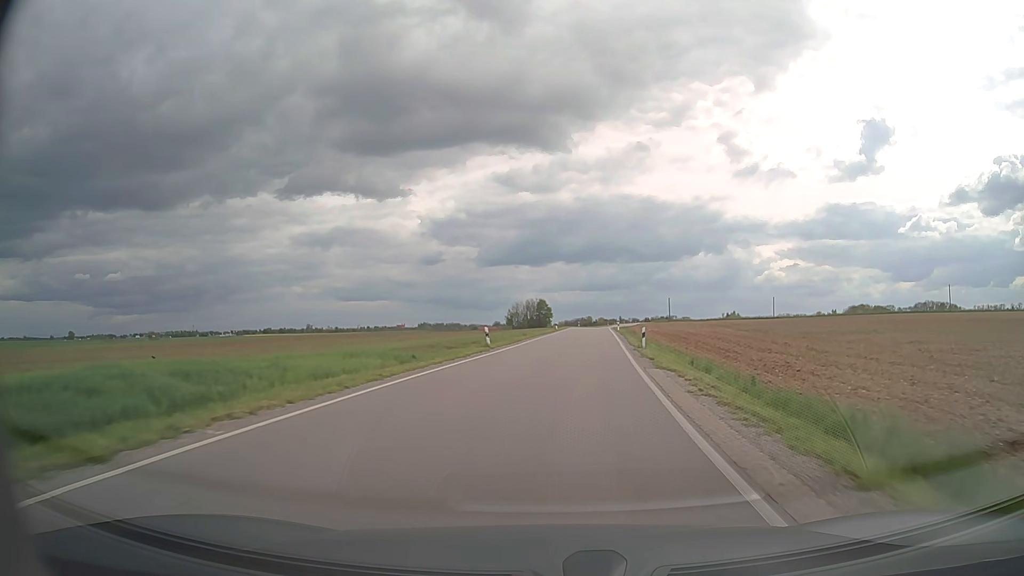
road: secondary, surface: asphalt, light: Day
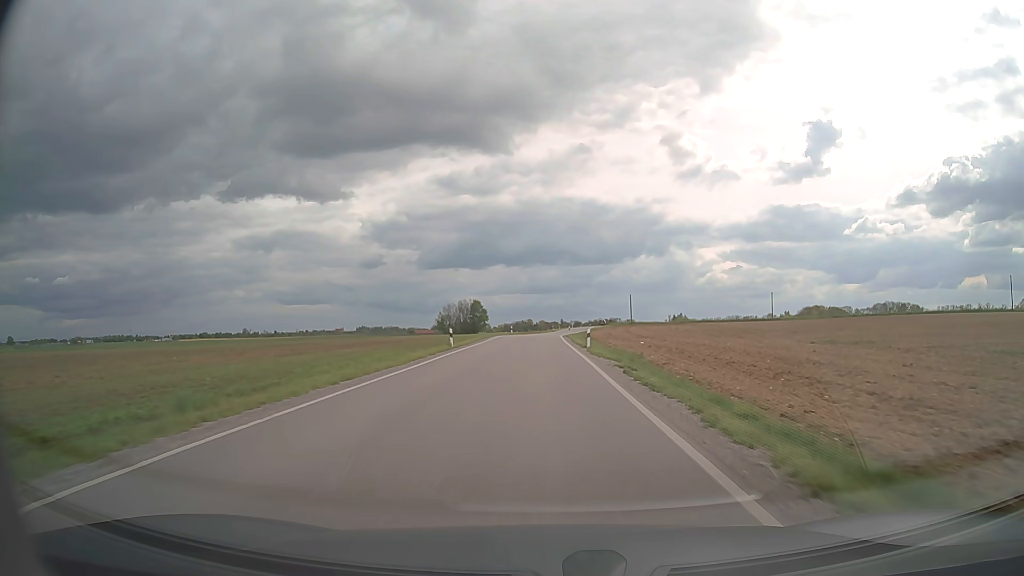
(+2.9, +40.8) m; +5°
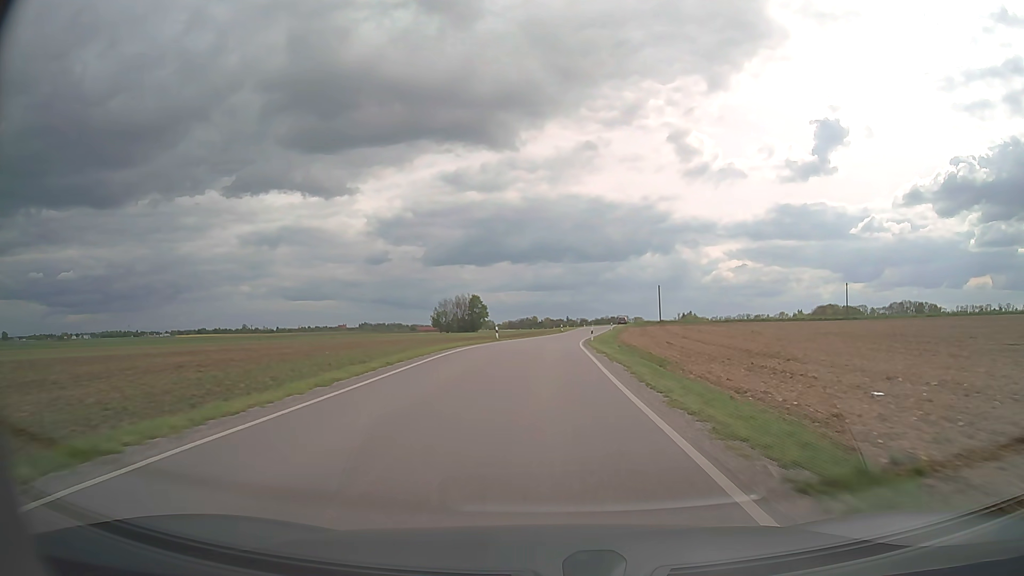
(-0.2, +31.2) m; -1°
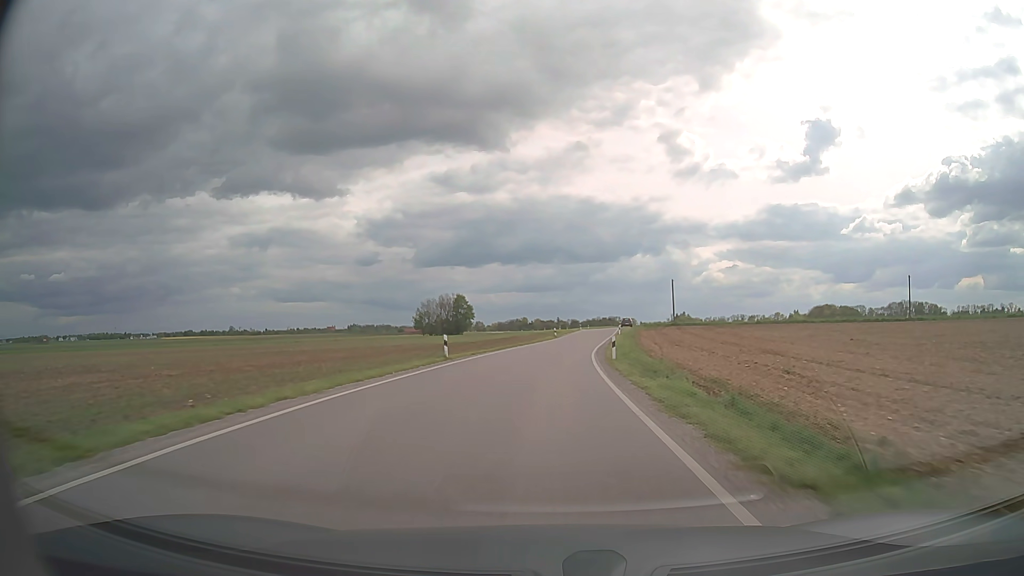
(+0.1, +20.9) m; +1°
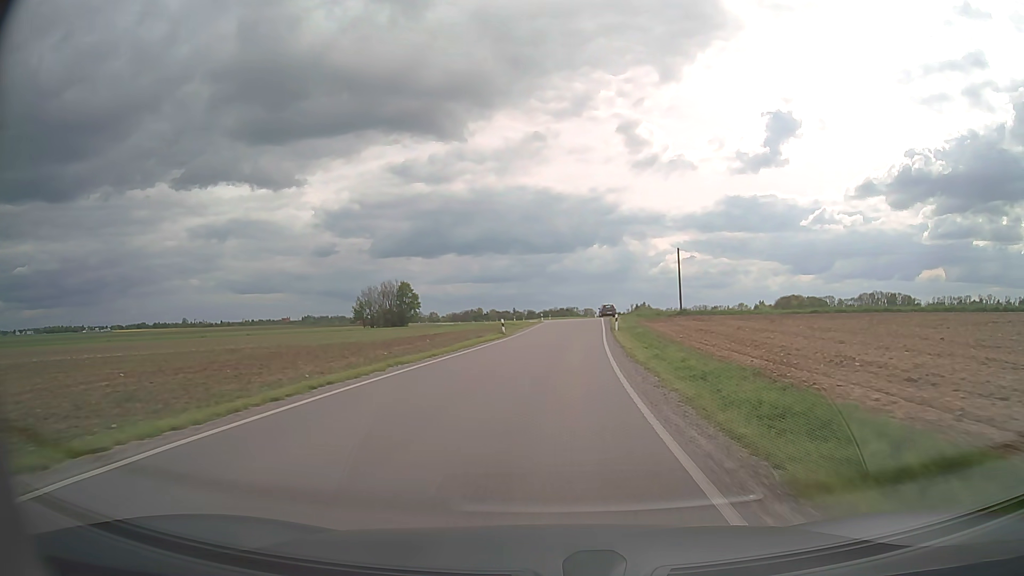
(+0.8, +30.8) m; +3°
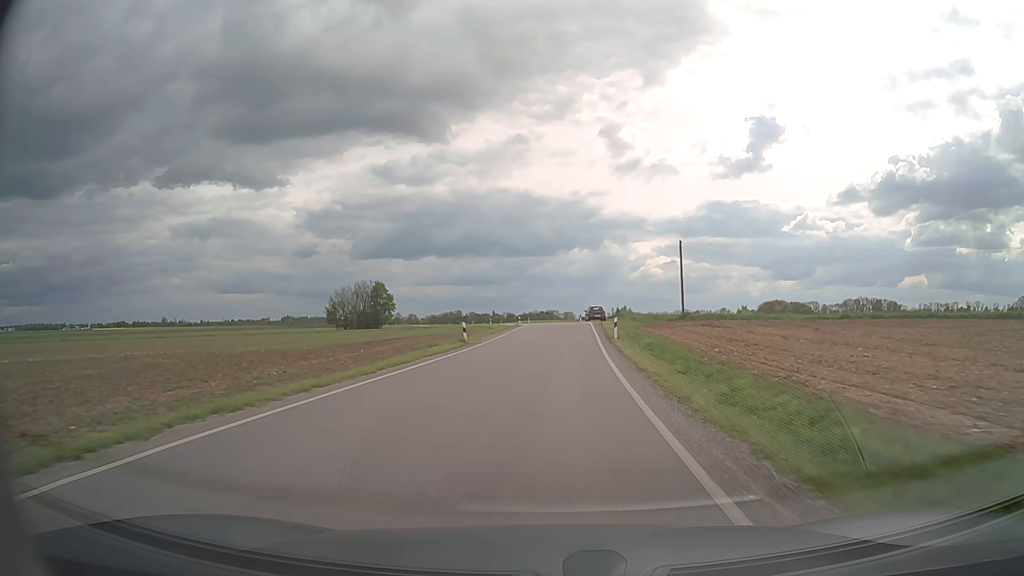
(+0.1, +10.1) m; +2°
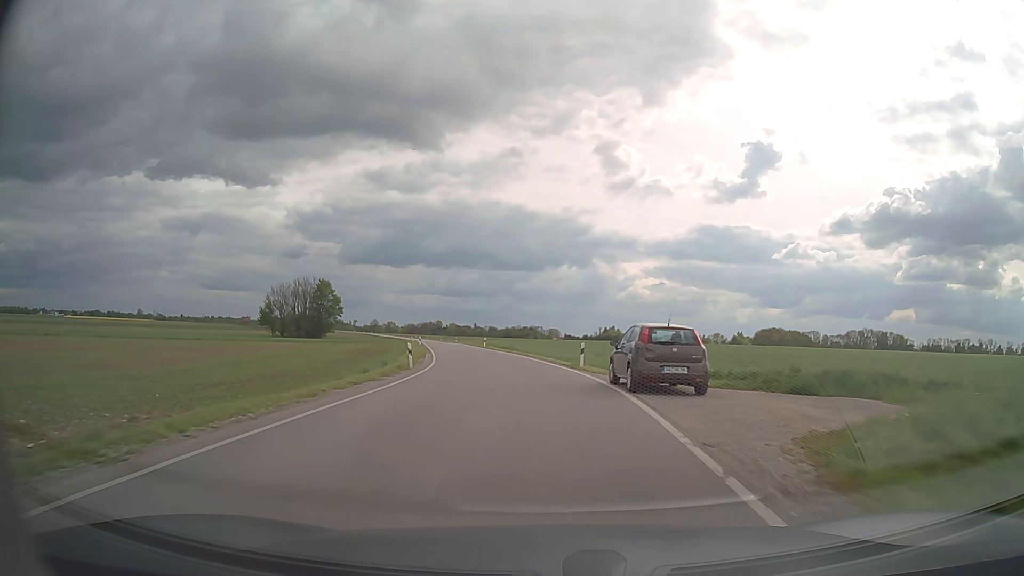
(+1.8, +48.2) m; +1°
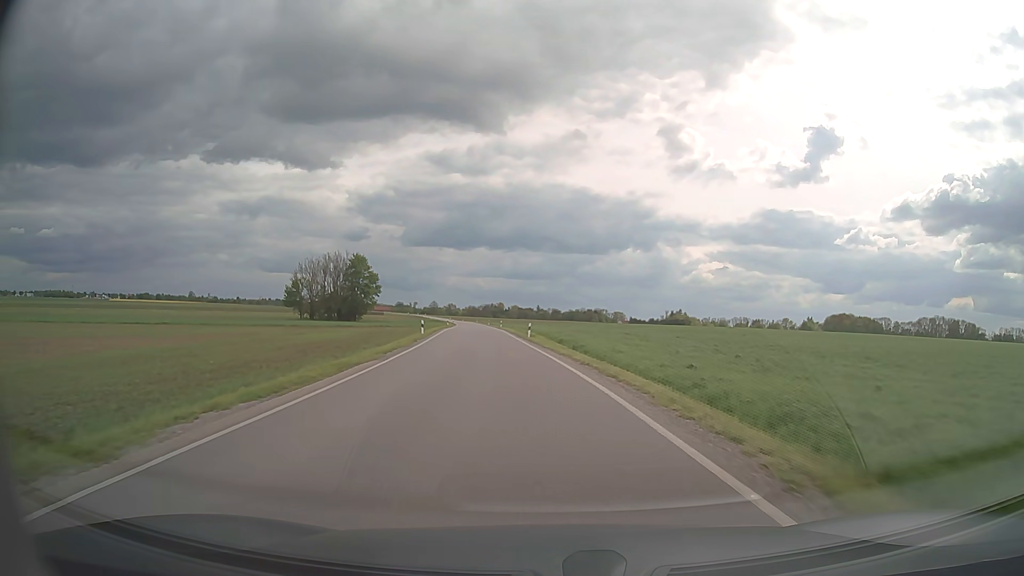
(-1.0, +27.7) m; -5°
(0, +10) (-1, +20) (-2, +30) (-3, +40) (-4, +50) (-5, +60) (-6, +70) (-7, +80) (-8, +90) (-9, +100) m
